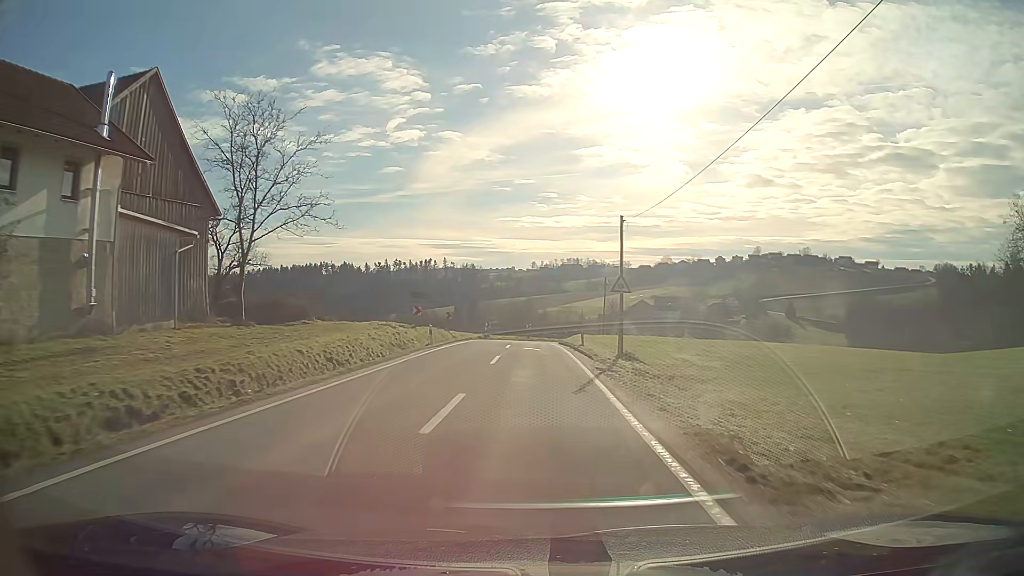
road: tertiary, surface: asphalt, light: Day
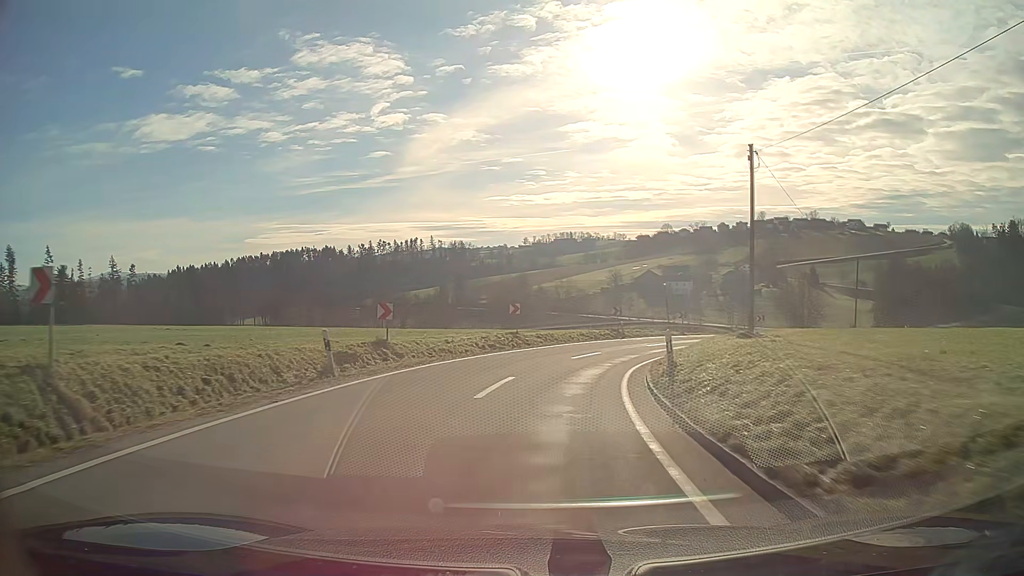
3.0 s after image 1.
(+0.1, +43.8) m; +2°
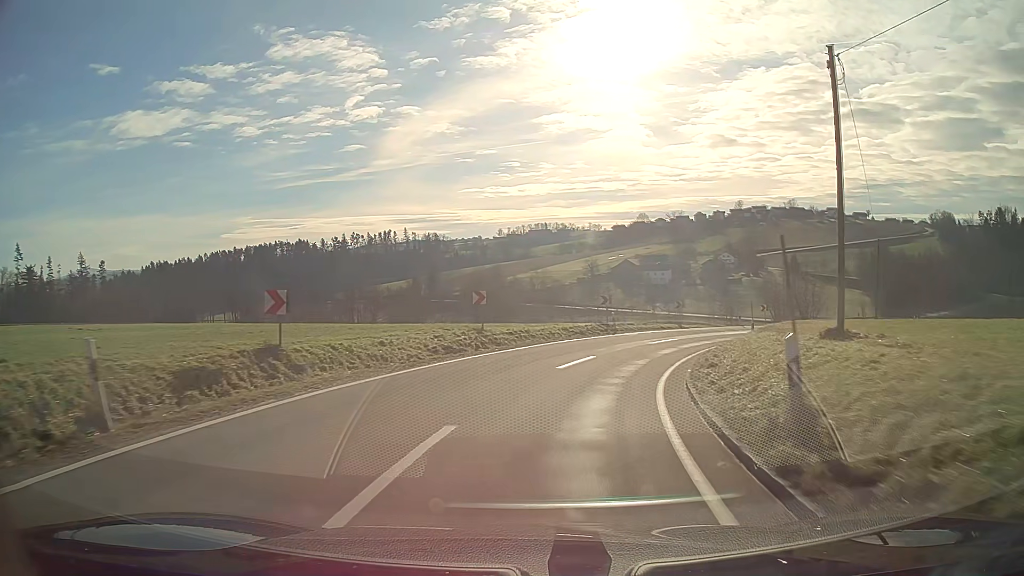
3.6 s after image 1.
(+0.2, +7.3) m; +3°
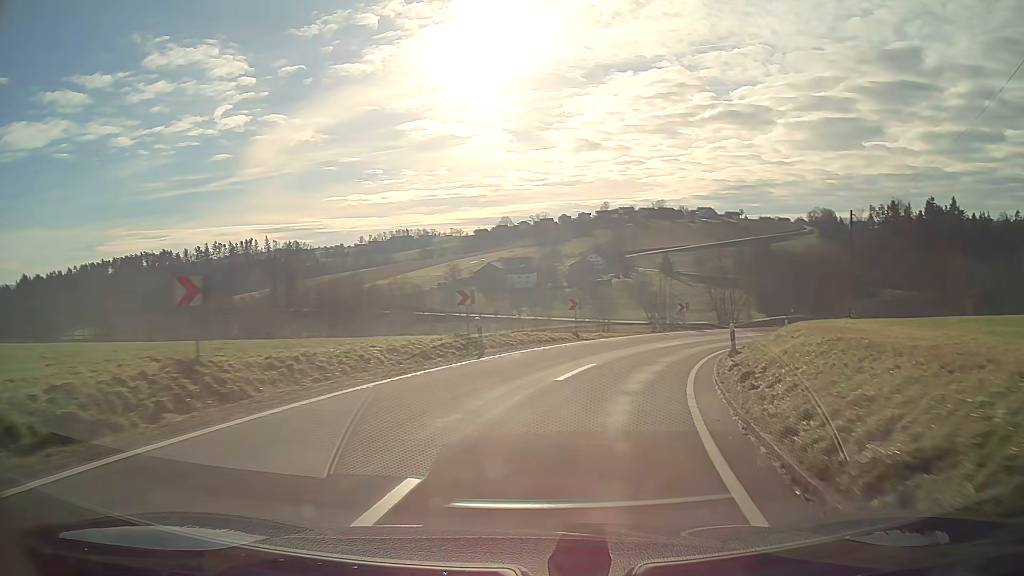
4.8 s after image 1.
(+1.5, +14.2) m; +13°
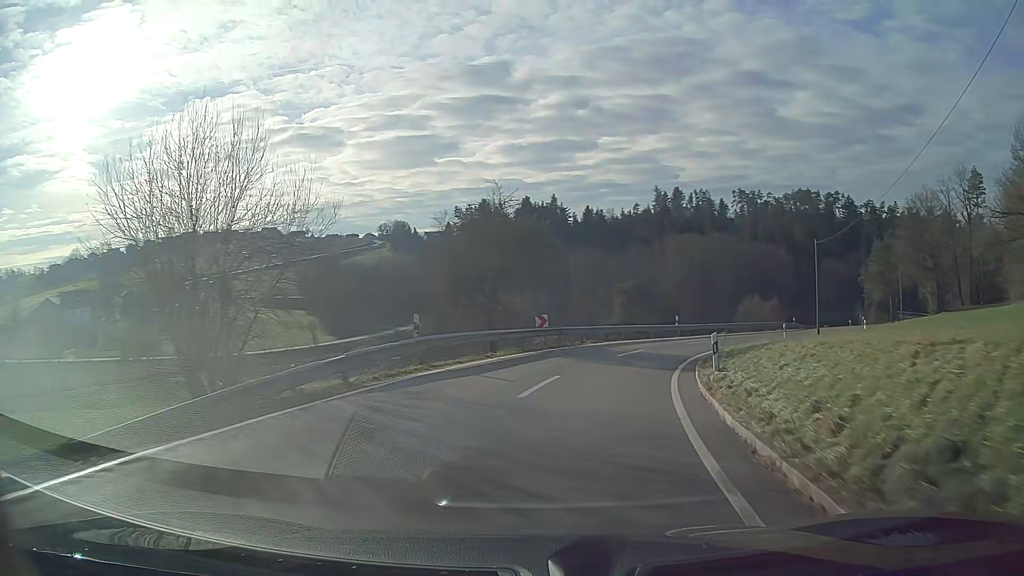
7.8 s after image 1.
(+11.6, +34.8) m; +36°
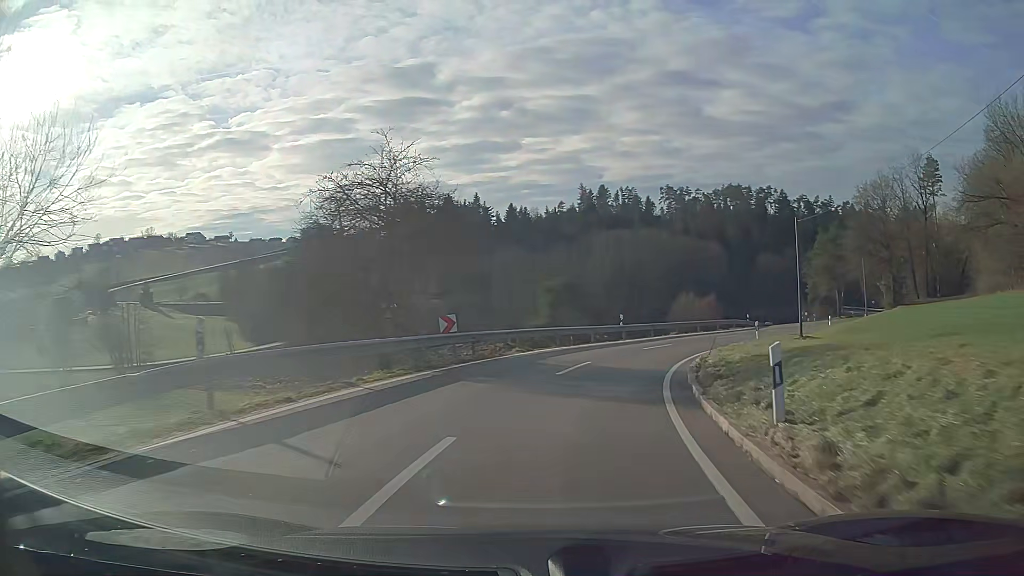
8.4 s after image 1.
(+0.4, +7.8) m; +7°
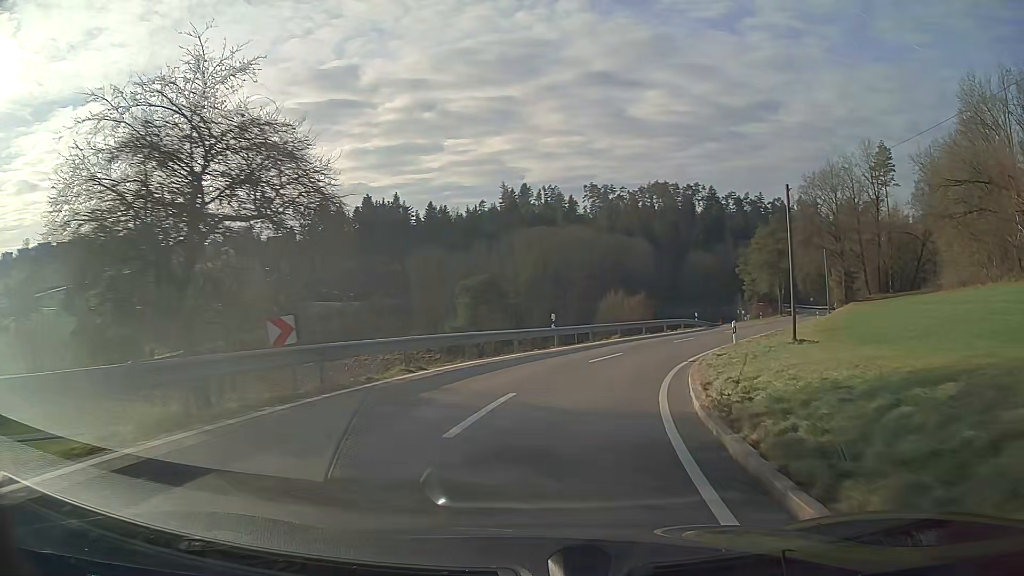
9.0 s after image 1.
(+0.5, +8.0) m; +7°
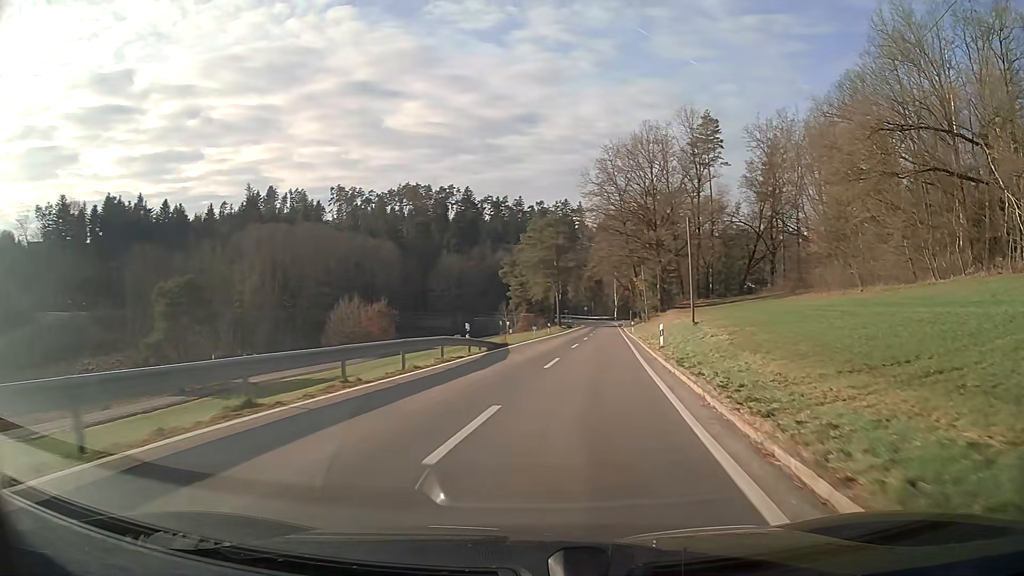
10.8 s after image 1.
(+4.4, +24.0) m; +20°
